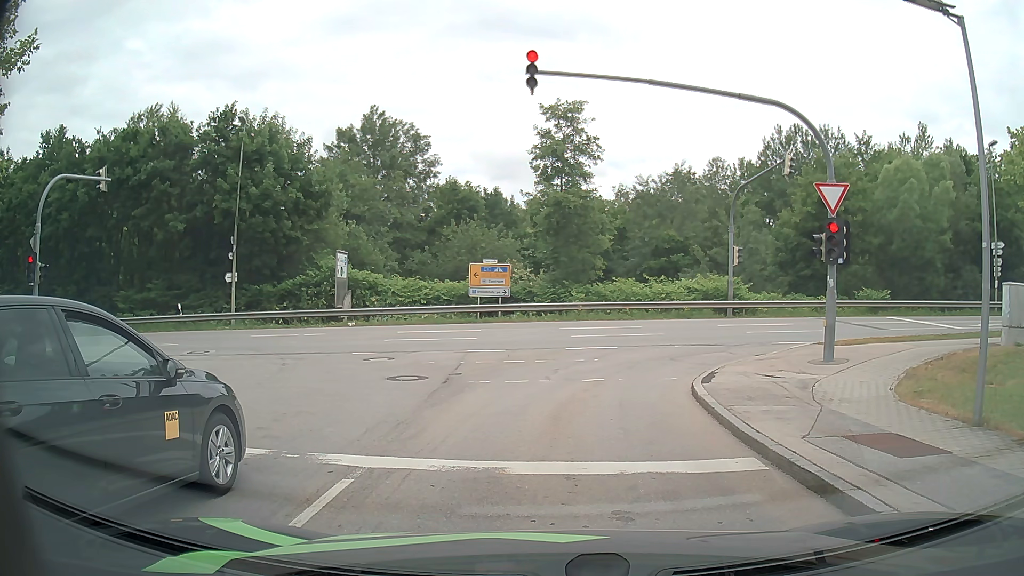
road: residential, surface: asphalt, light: Day
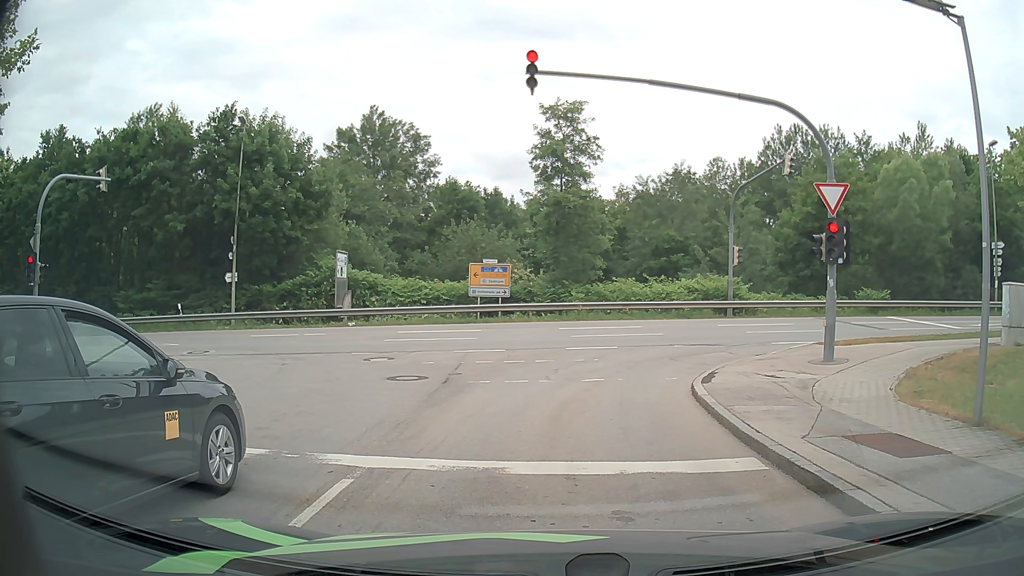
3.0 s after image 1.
(0.0, 0.0) m; 0°
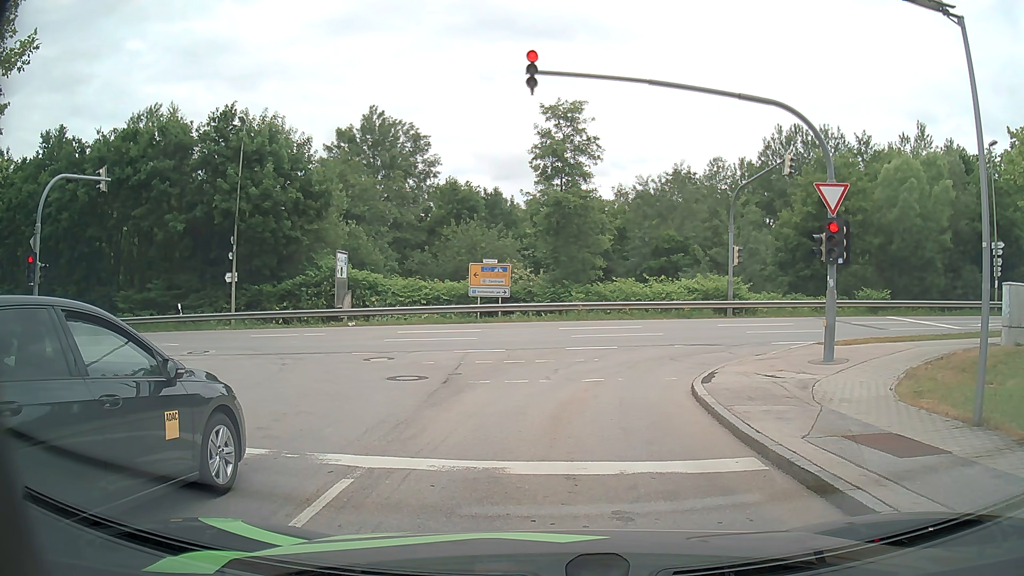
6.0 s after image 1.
(0.0, 0.0) m; 0°
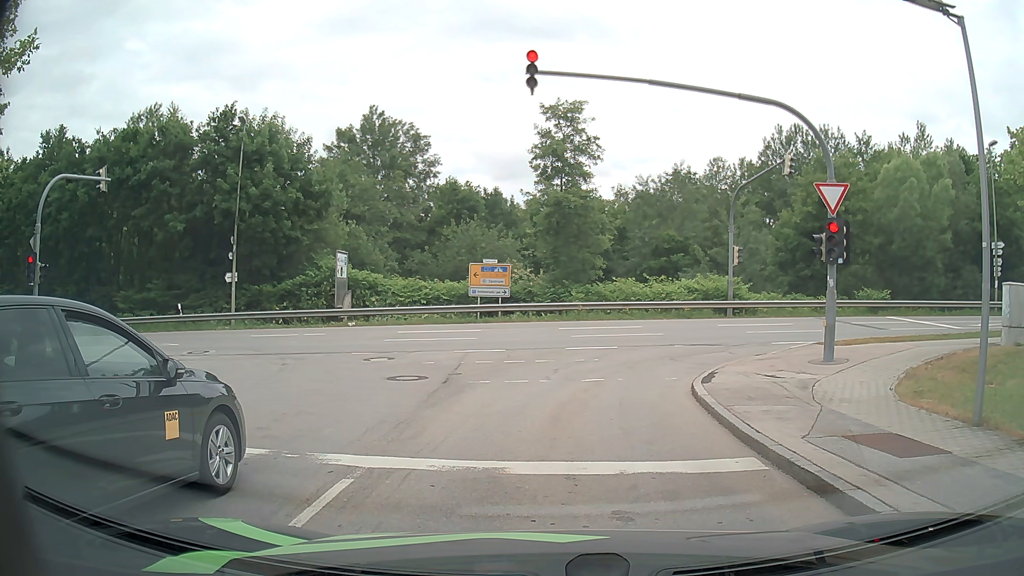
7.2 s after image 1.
(0.0, 0.0) m; 0°
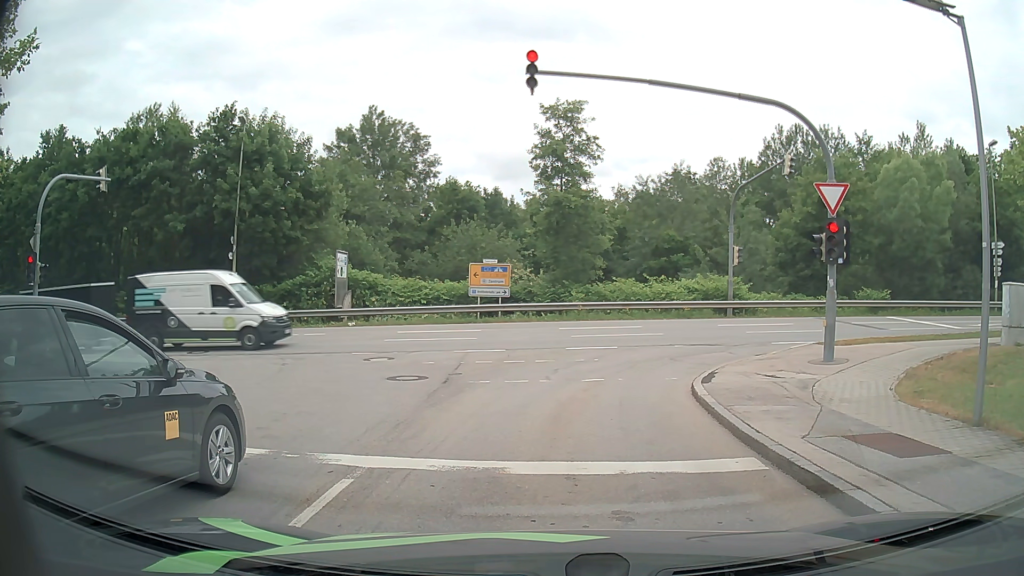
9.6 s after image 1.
(0.0, 0.0) m; 0°
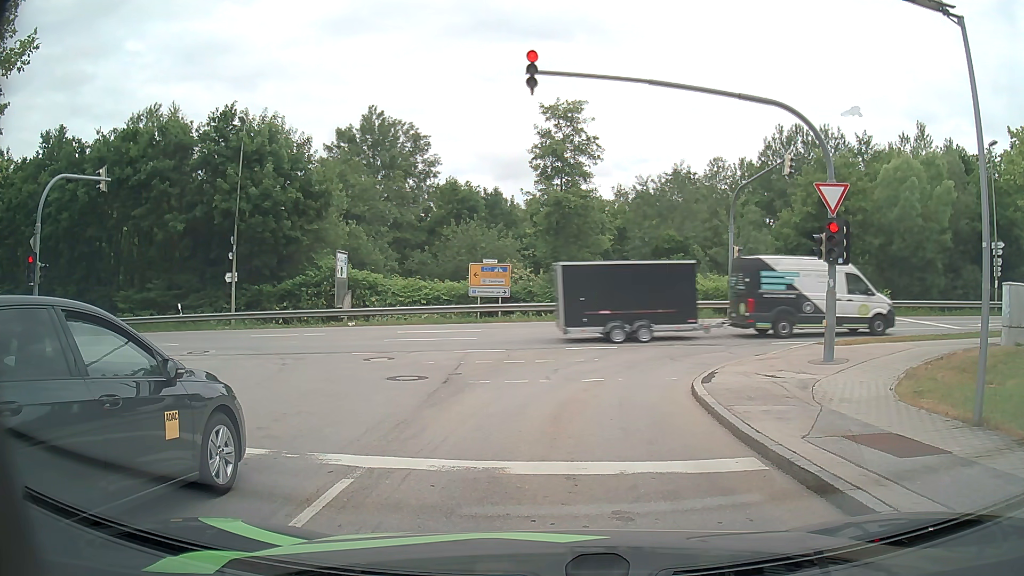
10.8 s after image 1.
(0.0, 0.0) m; 0°
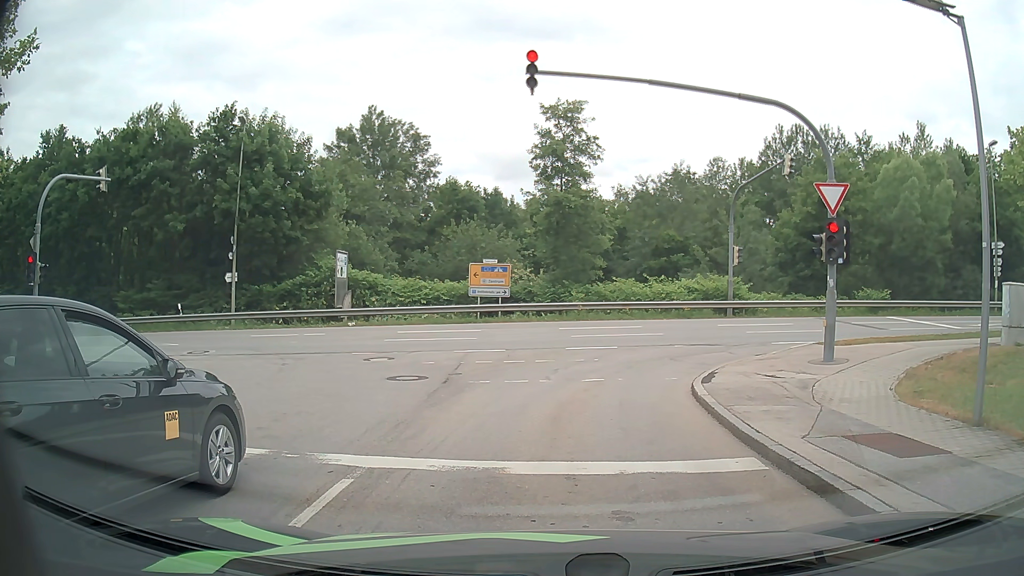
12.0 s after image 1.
(0.0, 0.0) m; 0°
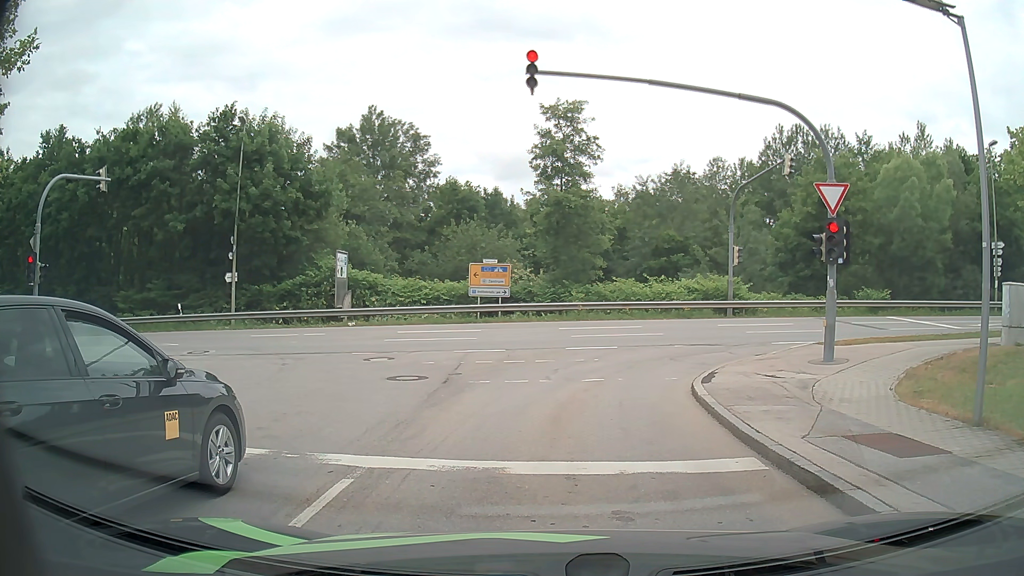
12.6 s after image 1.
(0.0, 0.0) m; 0°
